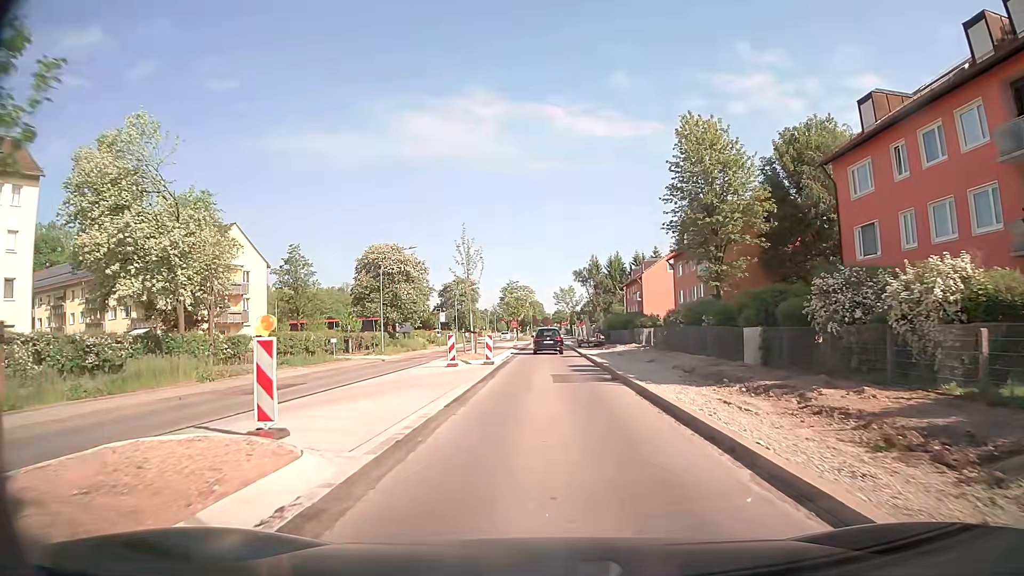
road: secondary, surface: asphalt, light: Day
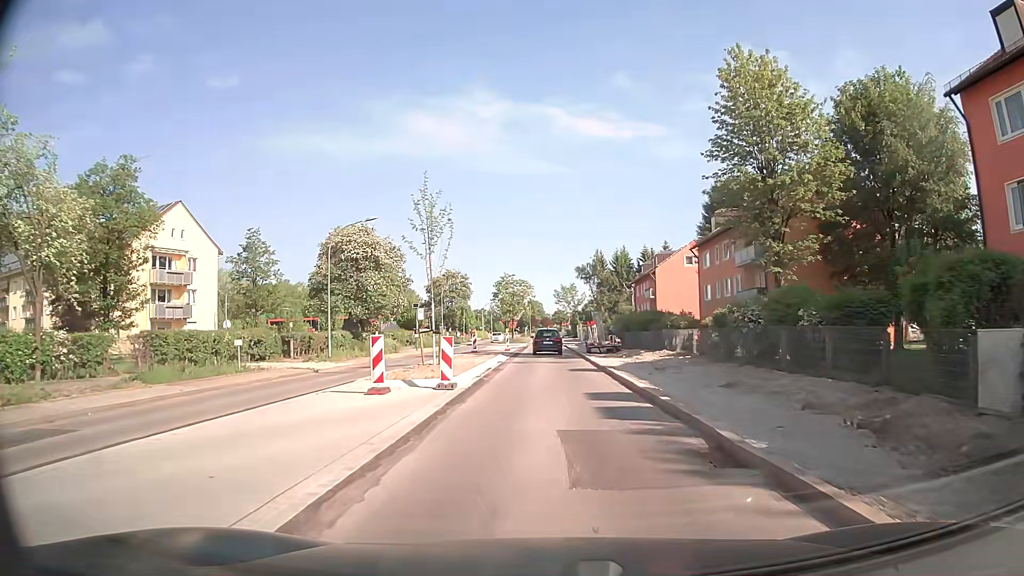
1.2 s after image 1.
(0.0, +11.8) m; 0°
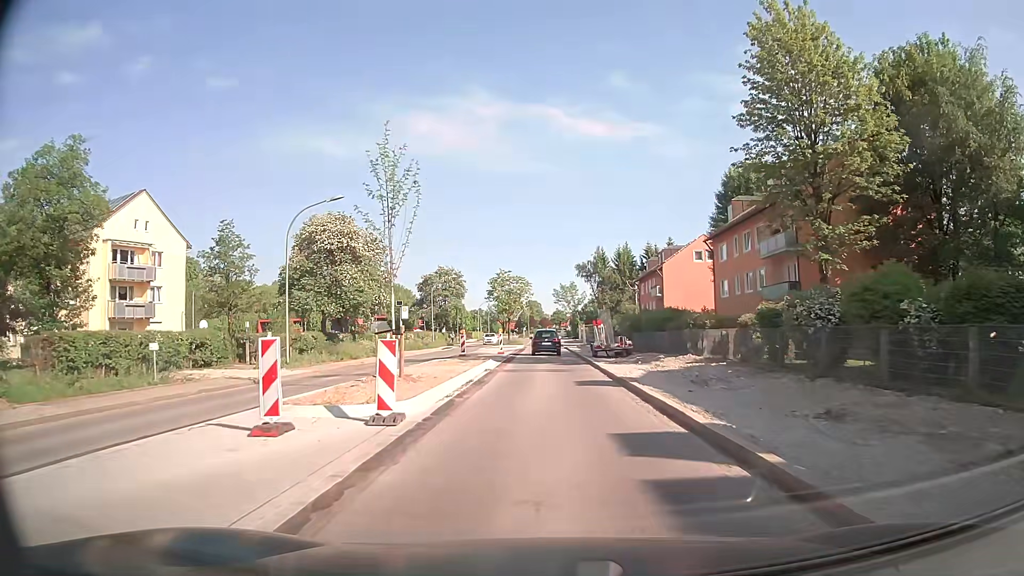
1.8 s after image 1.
(0.0, +5.9) m; +1°
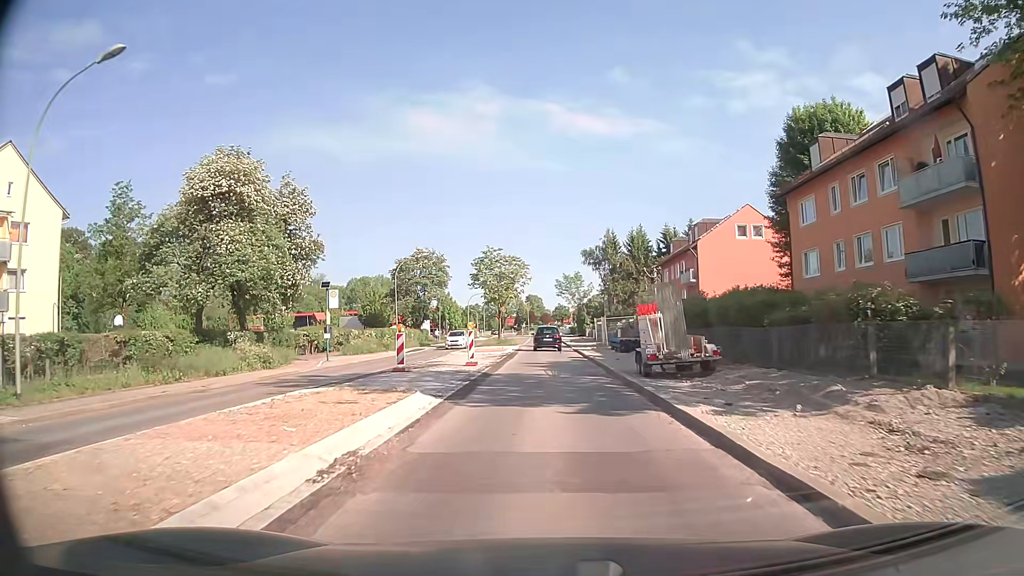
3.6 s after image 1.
(-0.1, +17.5) m; -1°
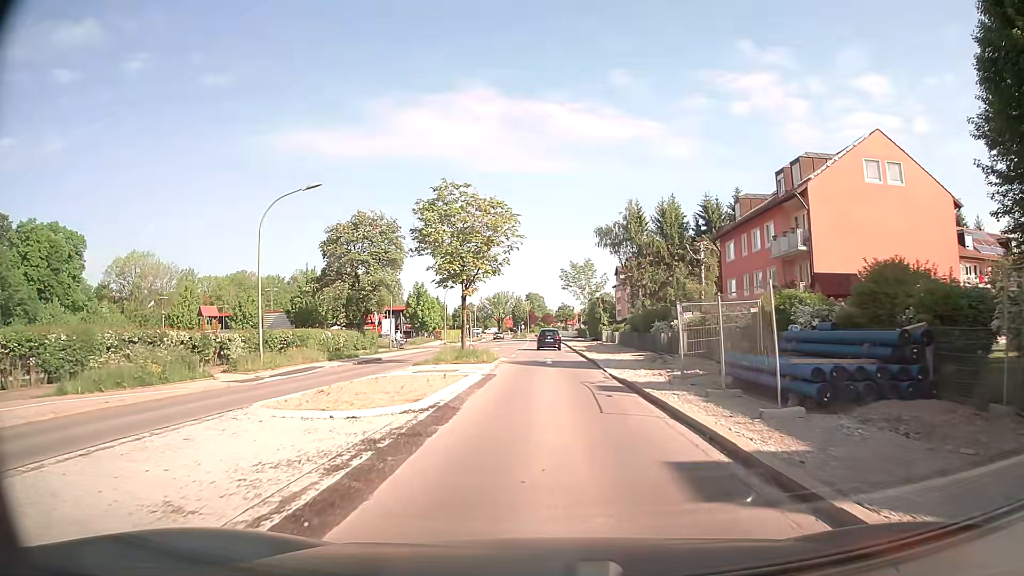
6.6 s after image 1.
(+0.1, +26.2) m; 0°
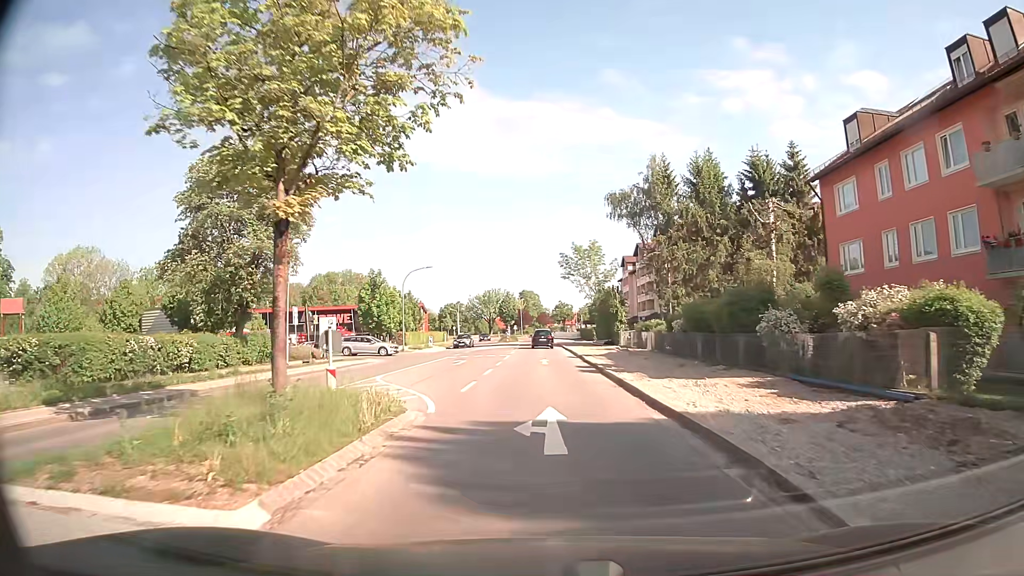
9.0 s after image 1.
(+0.1, +21.6) m; 0°
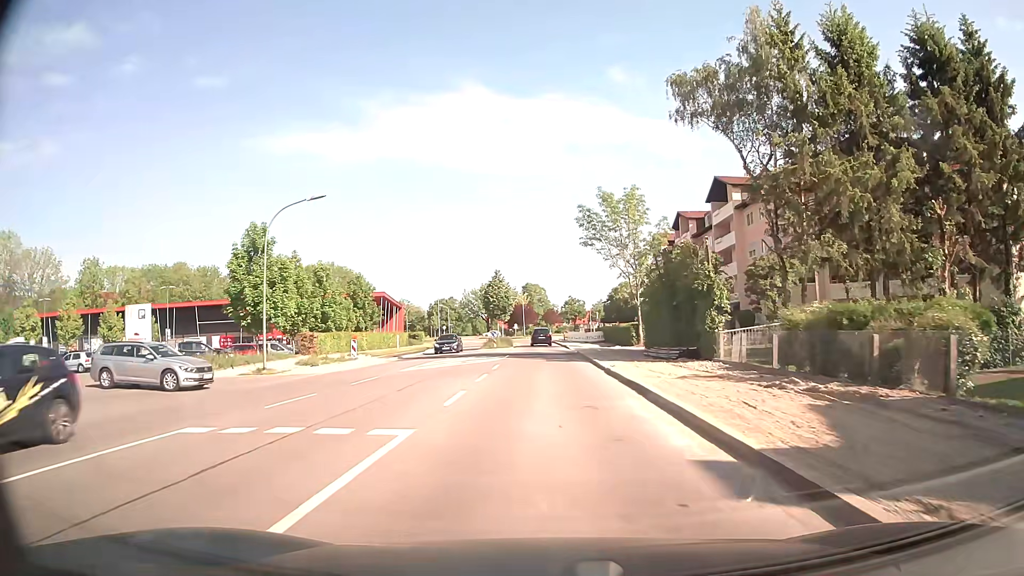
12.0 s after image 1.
(0.0, +30.4) m; -1°
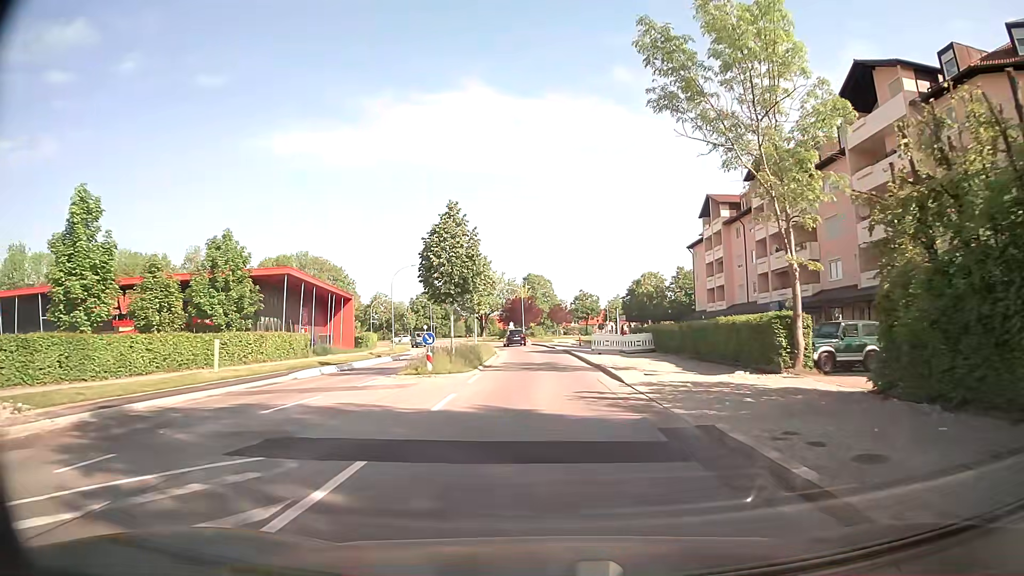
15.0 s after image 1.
(+0.2, +31.1) m; 0°
(0, +10) (0, +20) (0, +30) (-1, +40) (-1, +50) (-2, +60) (-4, +70) (-6, +80) (-8, +89) (-10, +99) m
